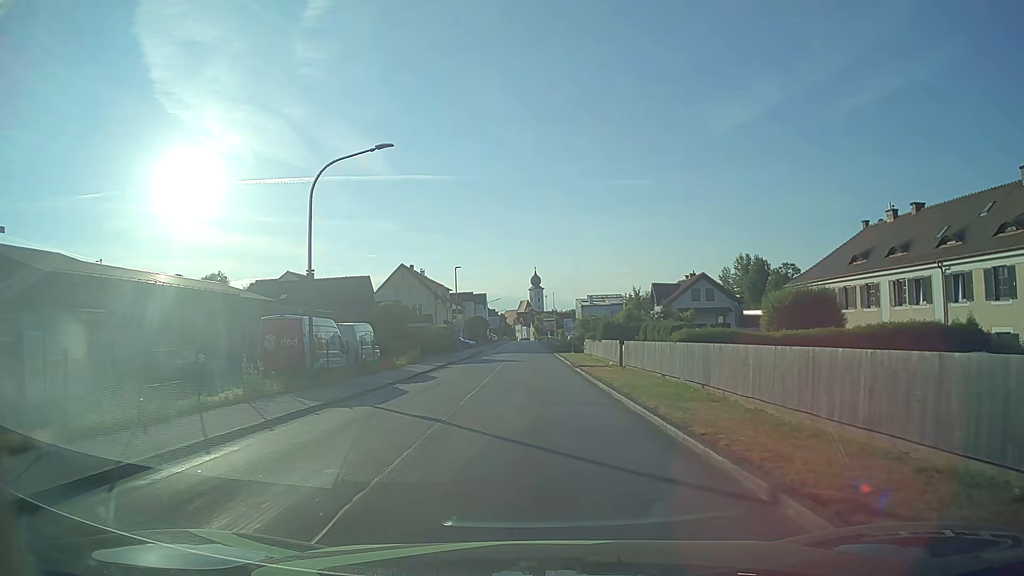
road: unclassified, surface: asphalt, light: Day
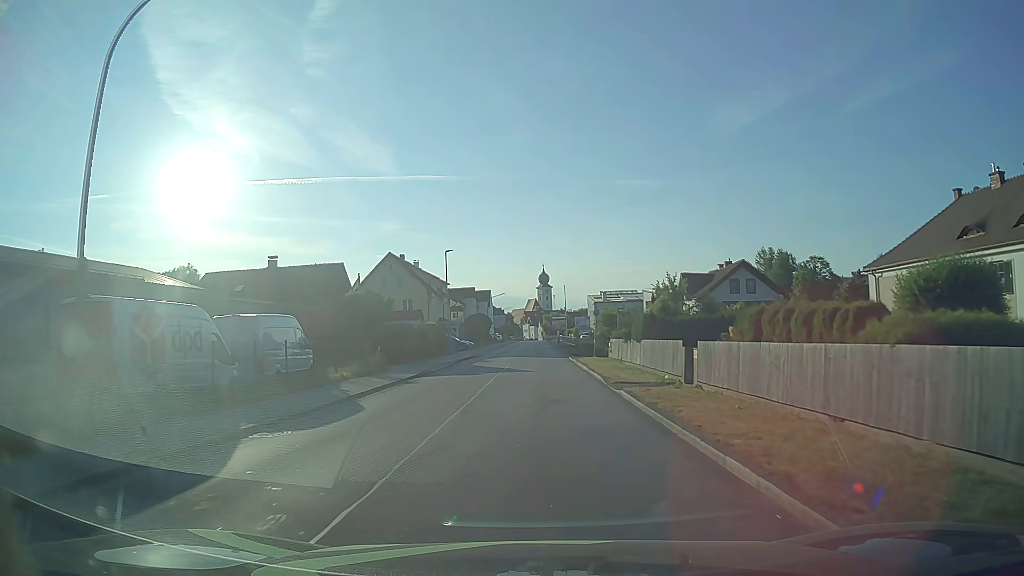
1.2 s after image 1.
(-0.1, +12.3) m; -1°
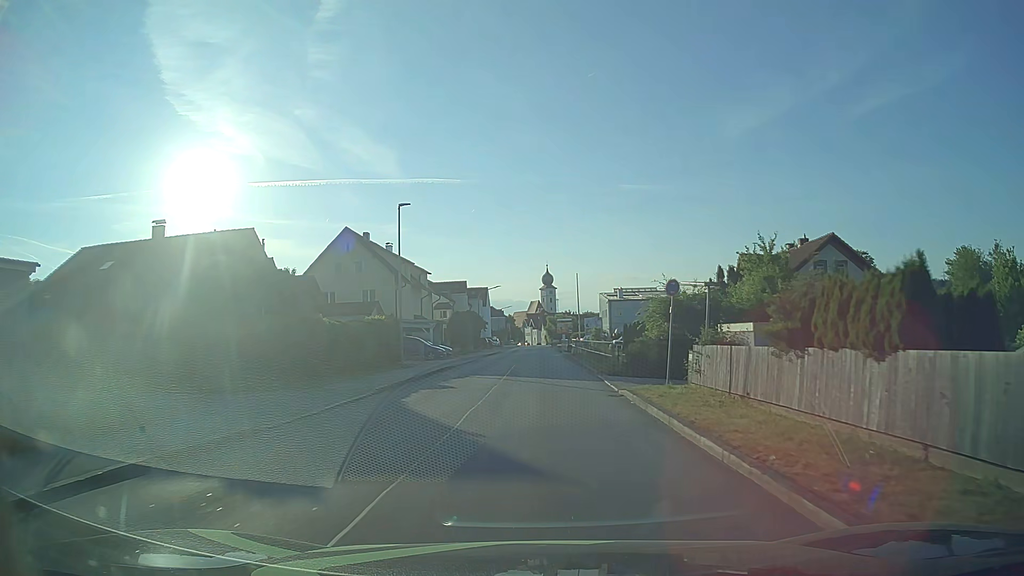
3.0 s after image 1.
(-0.1, +19.6) m; 0°
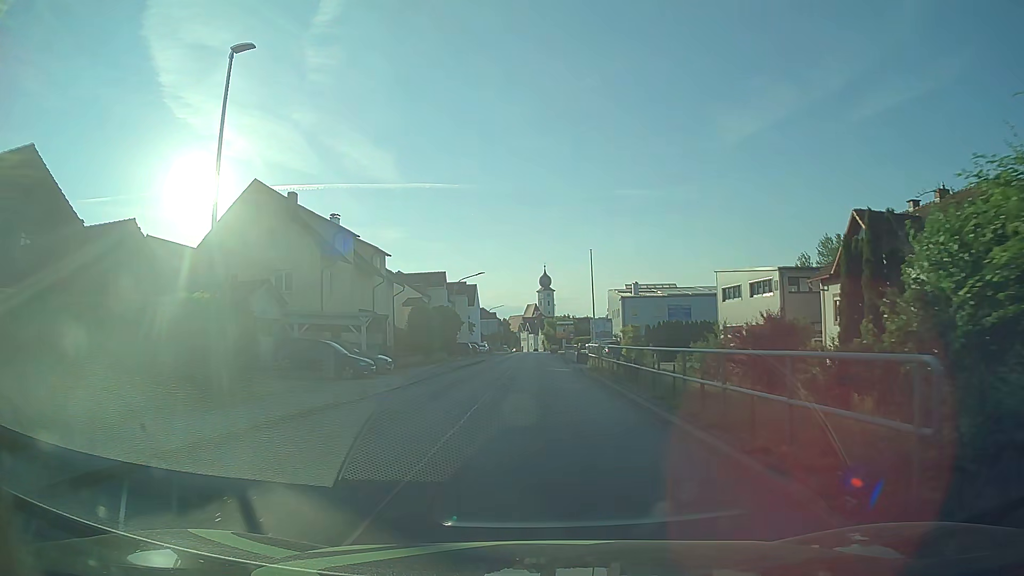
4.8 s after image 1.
(0.0, +19.7) m; 0°
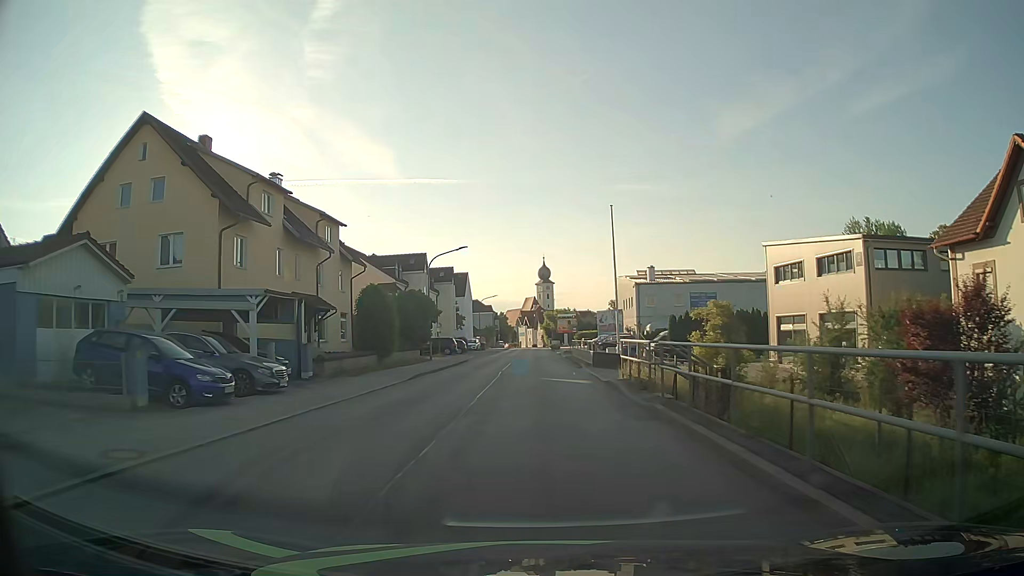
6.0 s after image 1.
(+0.1, +13.1) m; +1°
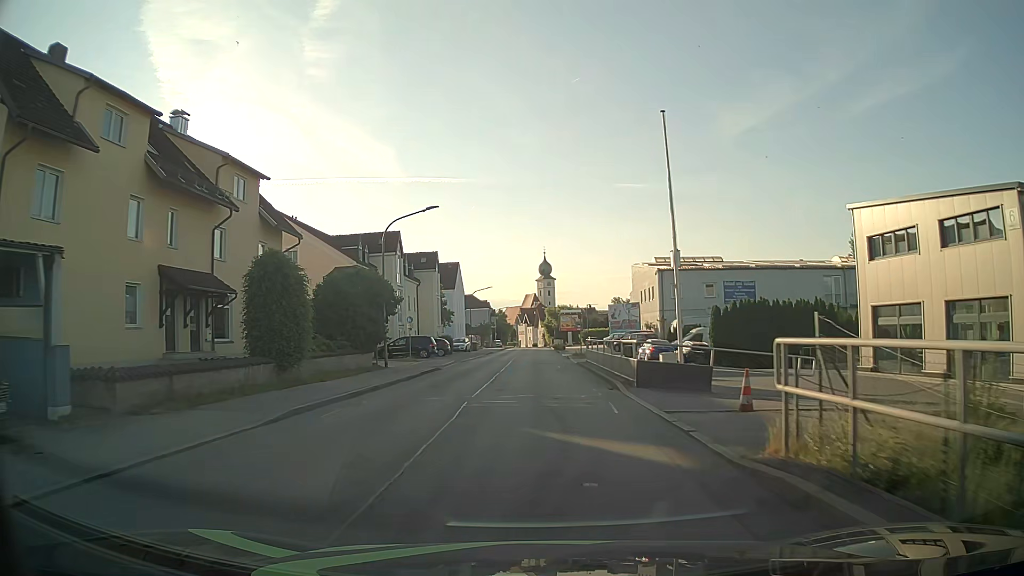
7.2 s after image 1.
(0.0, +13.2) m; 0°
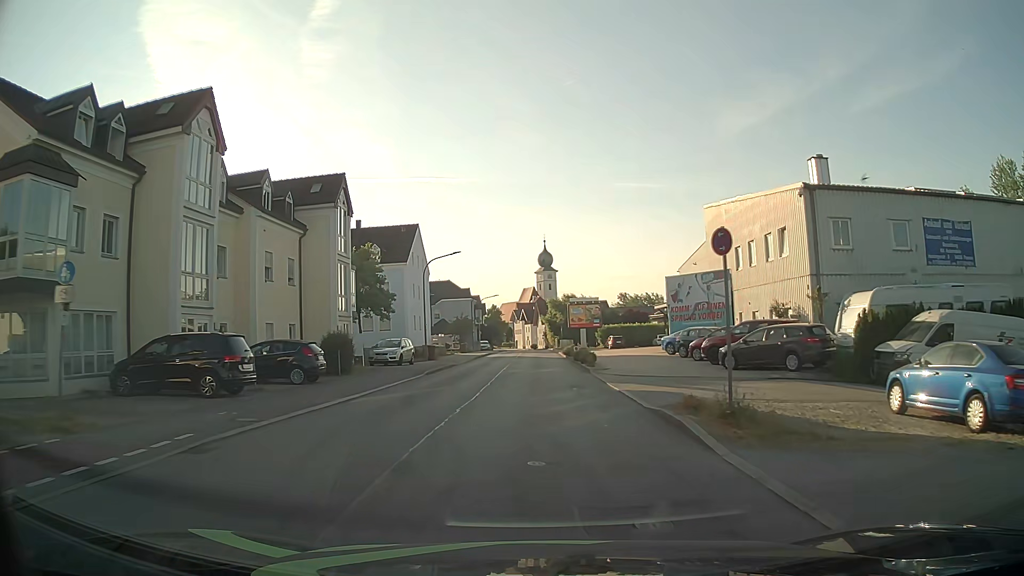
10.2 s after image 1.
(+0.1, +32.9) m; +1°
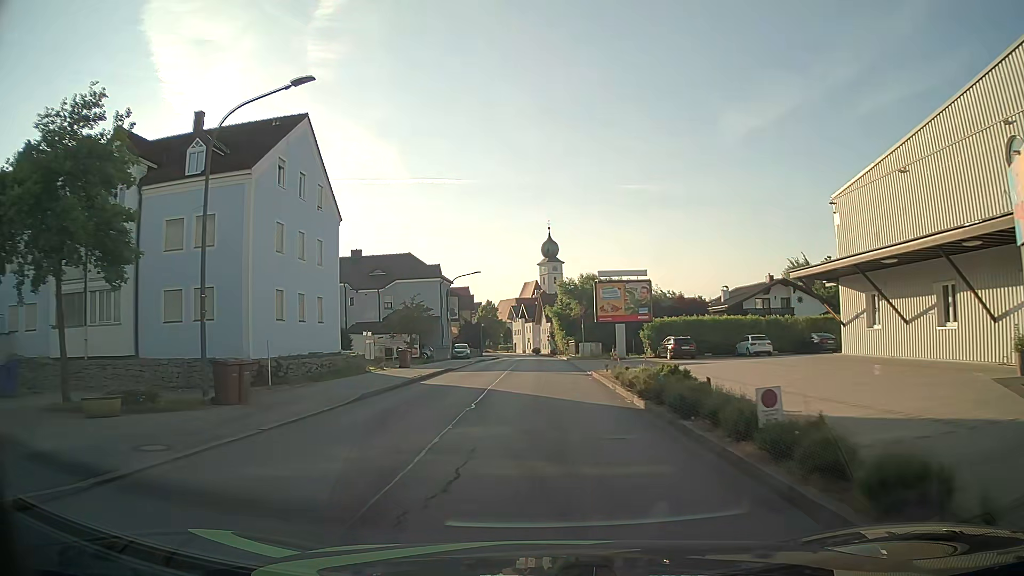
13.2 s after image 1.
(-0.3, +33.0) m; 0°
